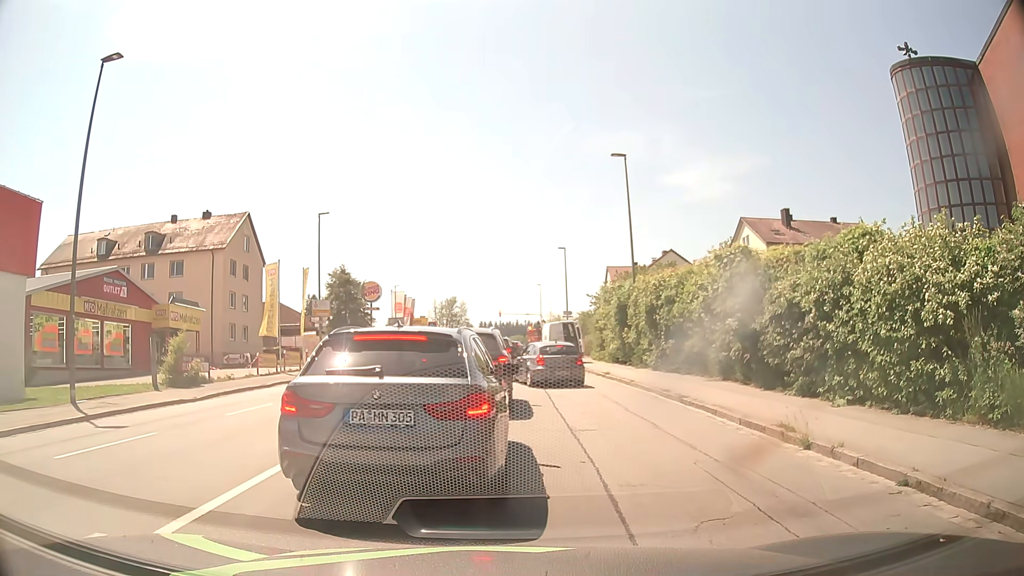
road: tertiary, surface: asphalt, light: Day
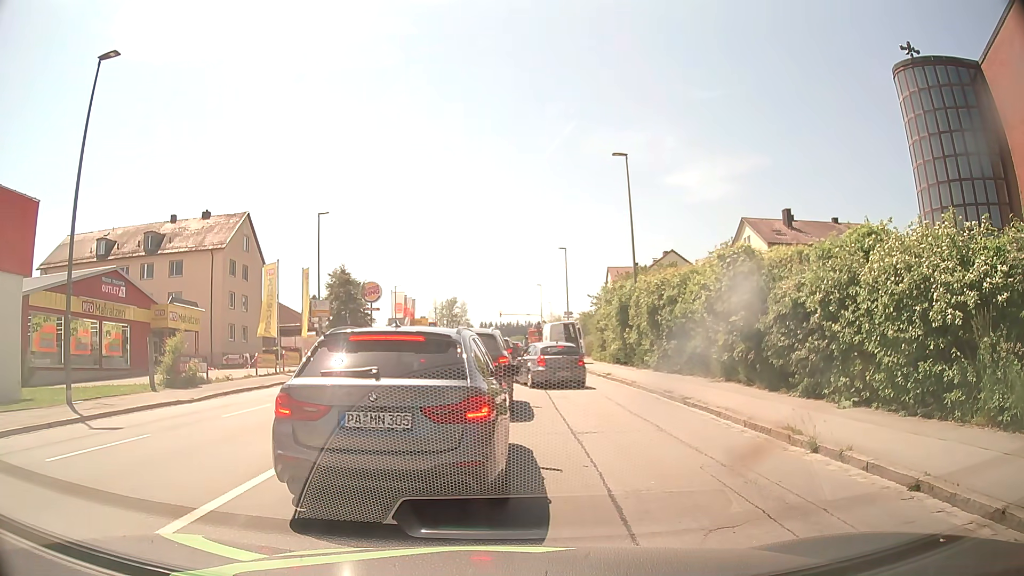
(0.0, +0.3) m; 0°
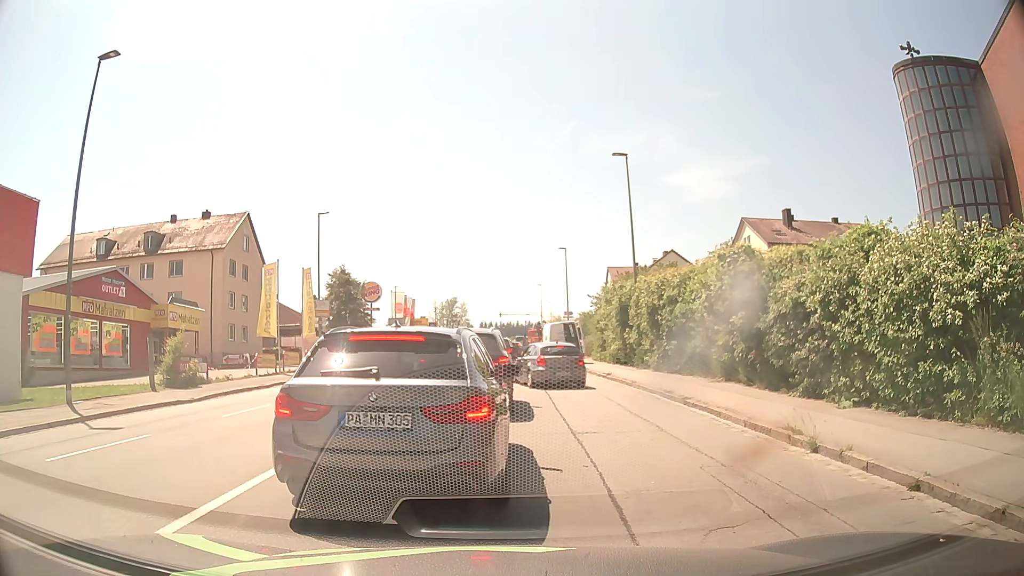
(0.0, 0.0) m; 0°
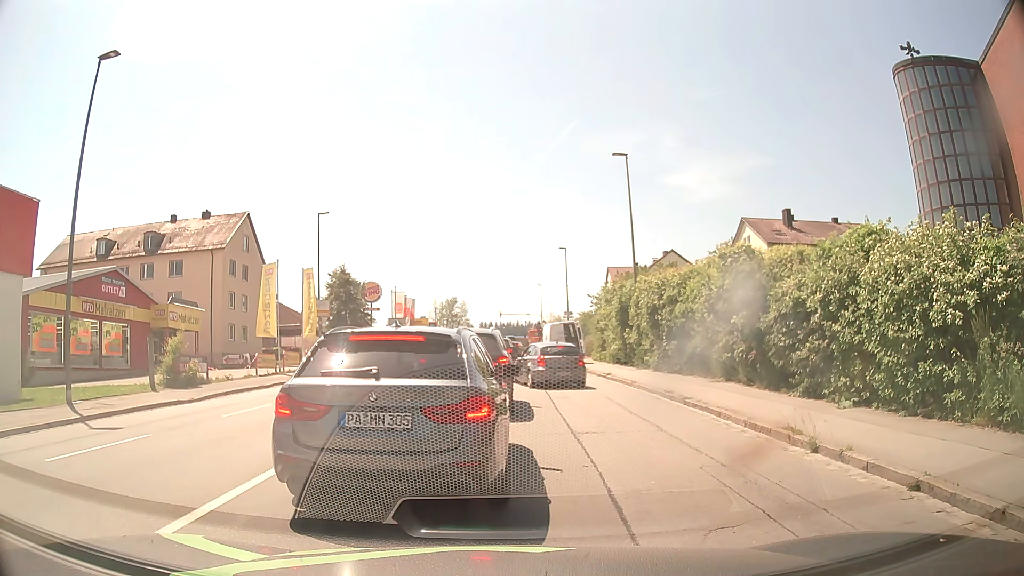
(0.0, 0.0) m; 0°
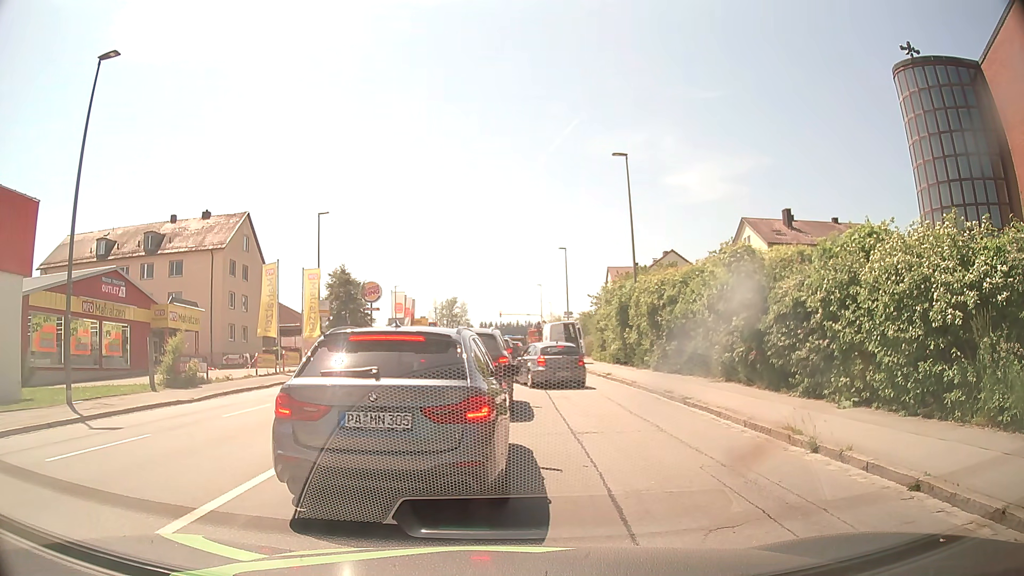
(0.0, 0.0) m; 0°
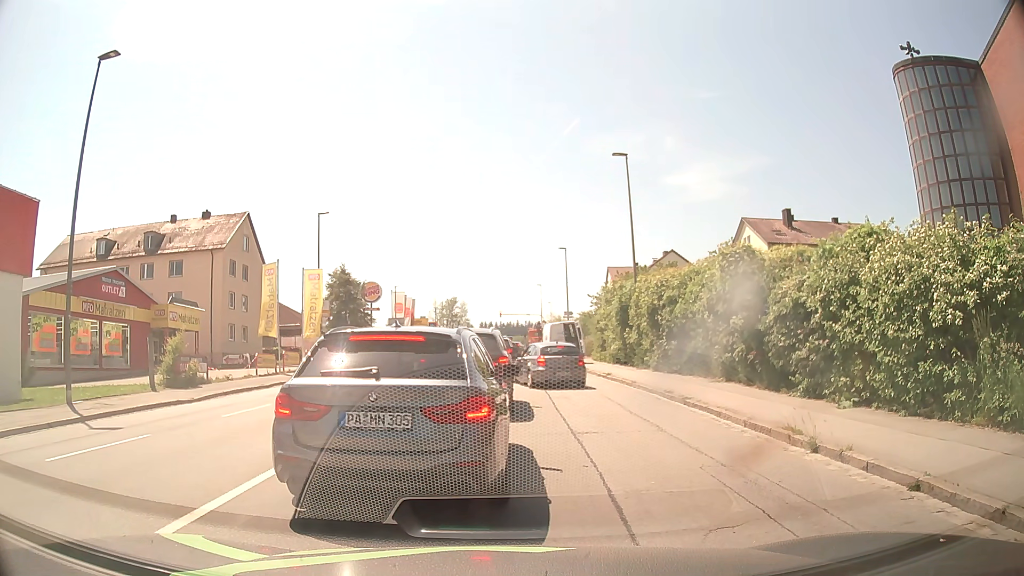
(0.0, 0.0) m; 0°
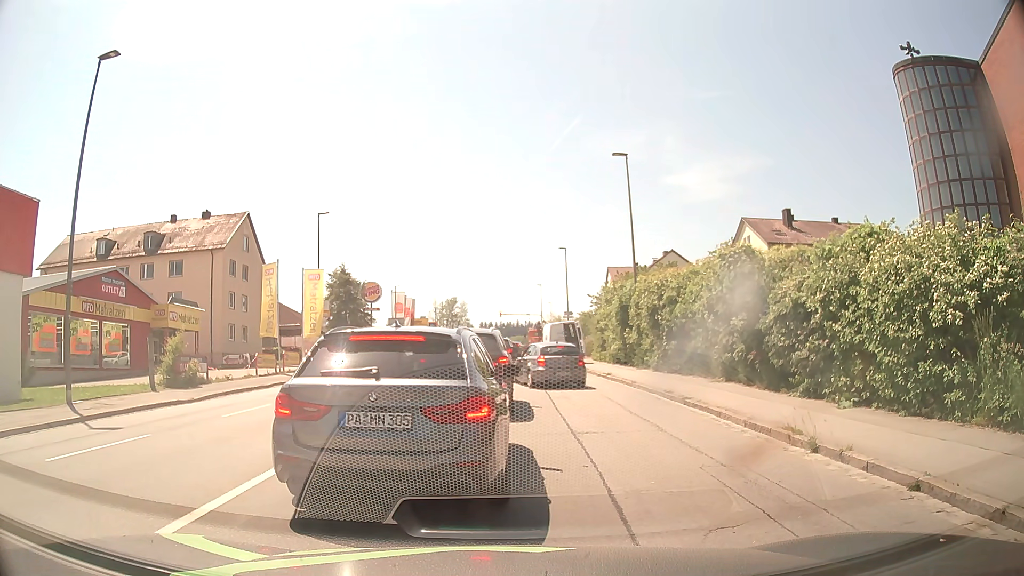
(0.0, 0.0) m; 0°
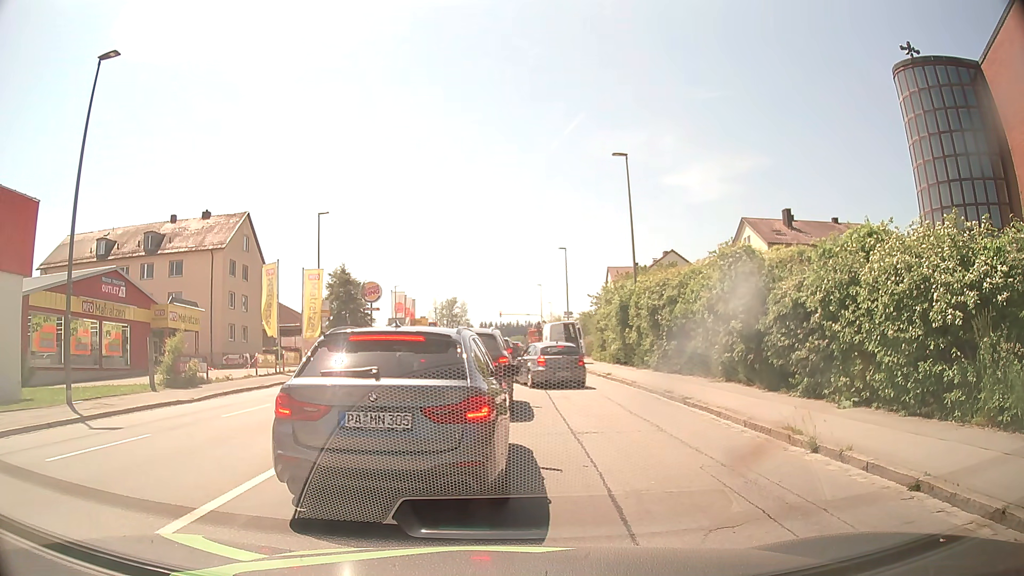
(0.0, 0.0) m; 0°
